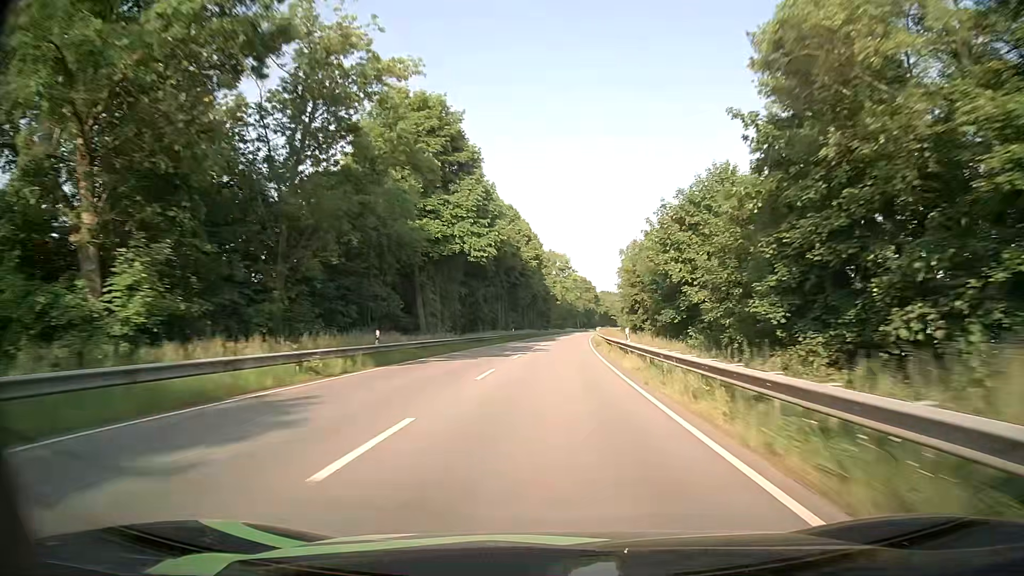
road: primary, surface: asphalt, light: Day
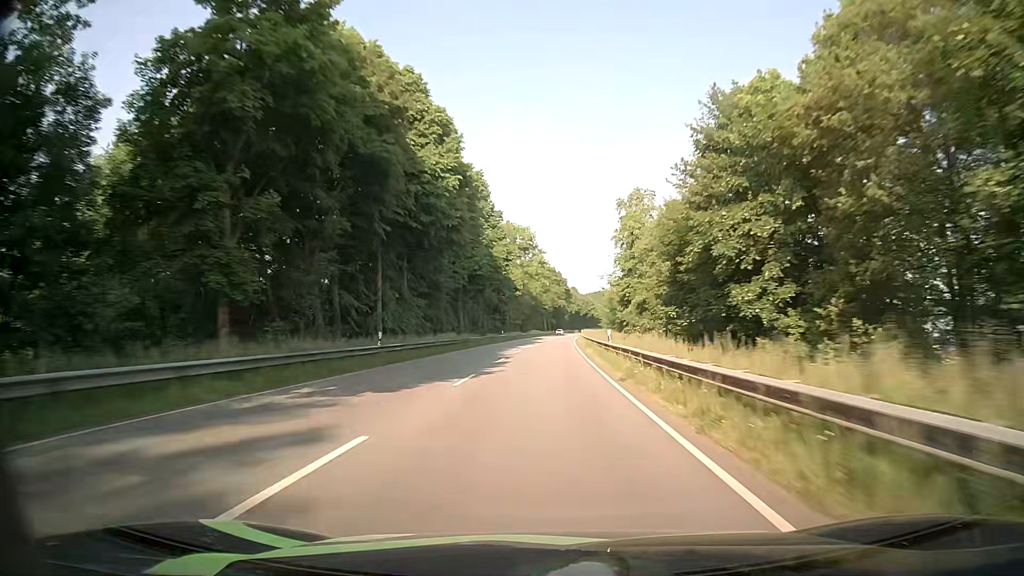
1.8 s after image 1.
(+1.5, +49.7) m; +2°
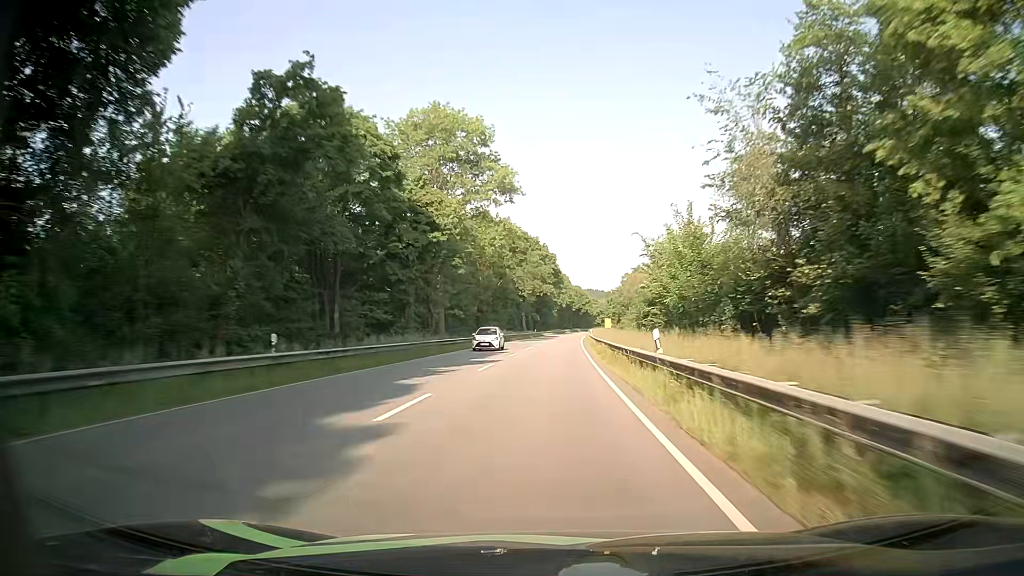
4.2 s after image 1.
(+1.7, +66.7) m; +1°
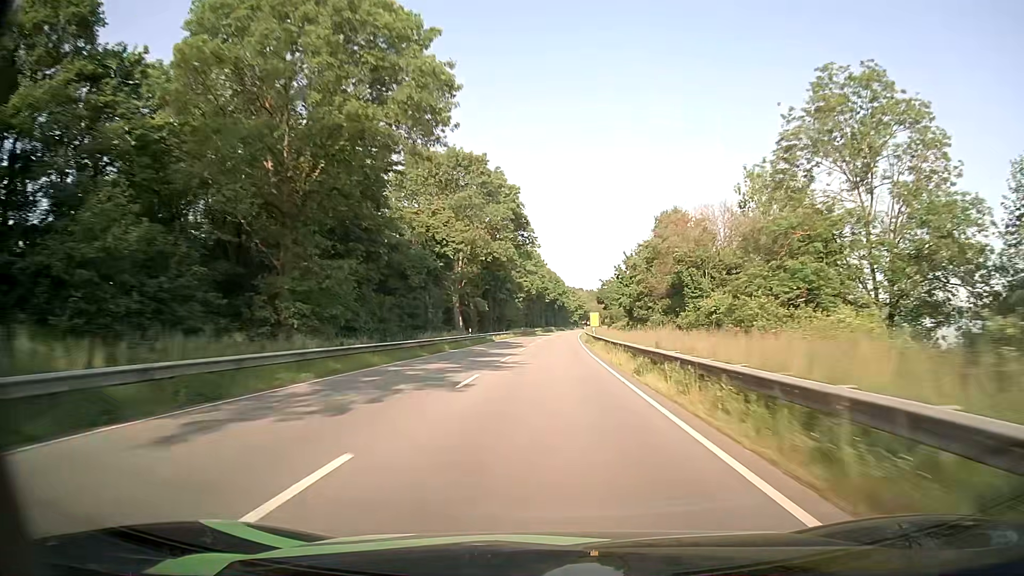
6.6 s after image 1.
(+1.6, +67.1) m; +3°
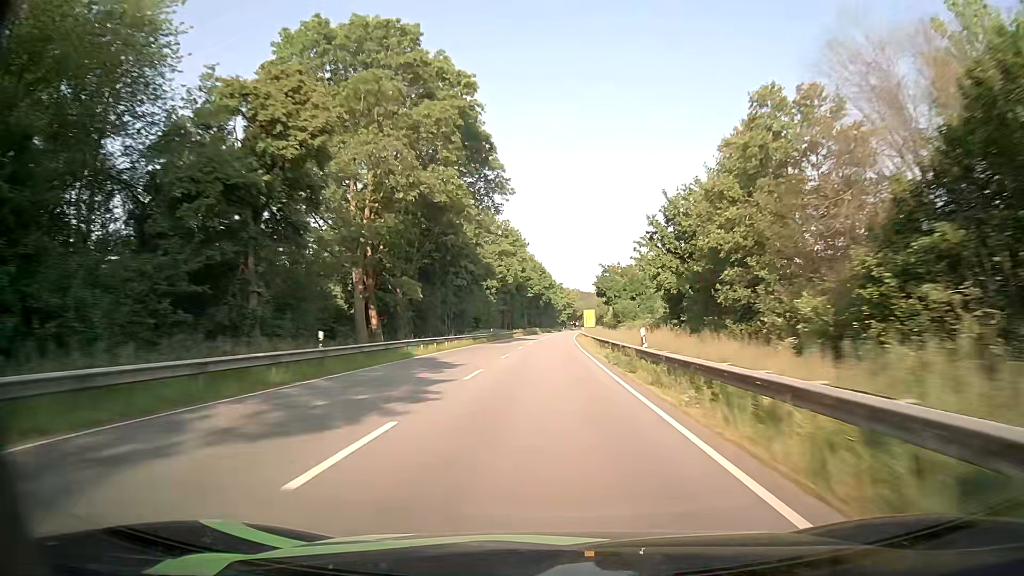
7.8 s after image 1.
(+0.4, +33.7) m; +1°
